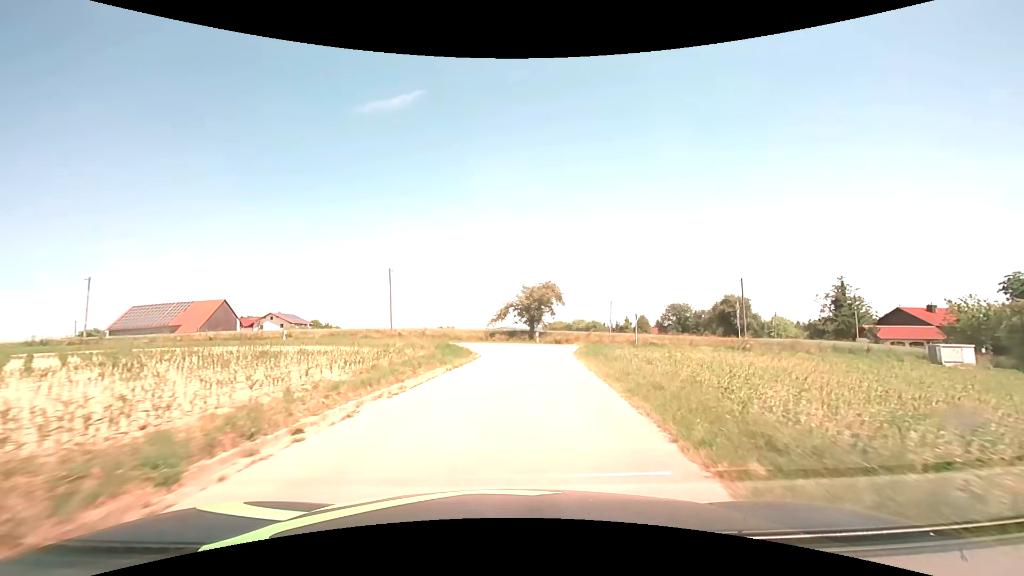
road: unclassified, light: Day
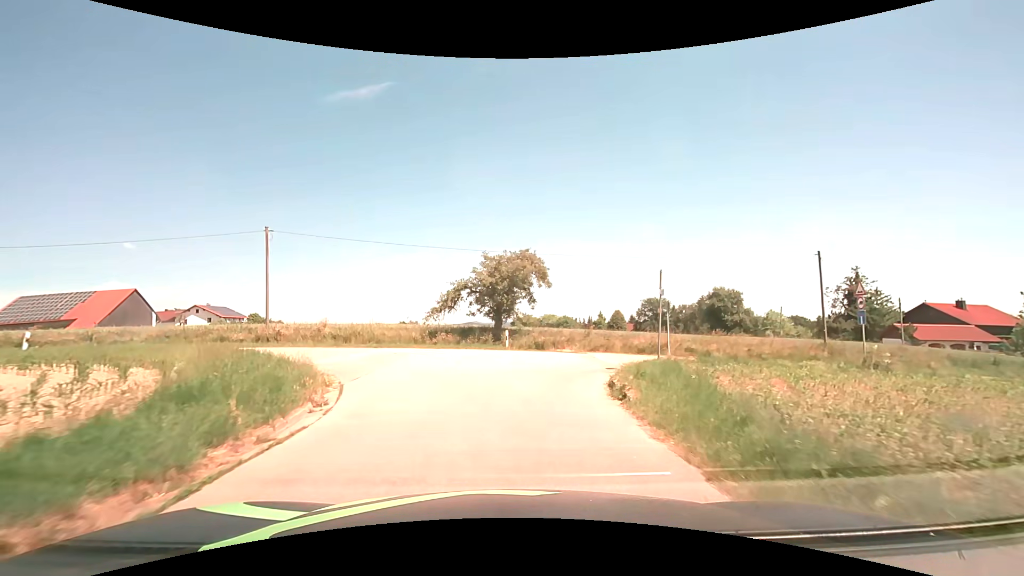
(+0.8, +17.2) m; +4°
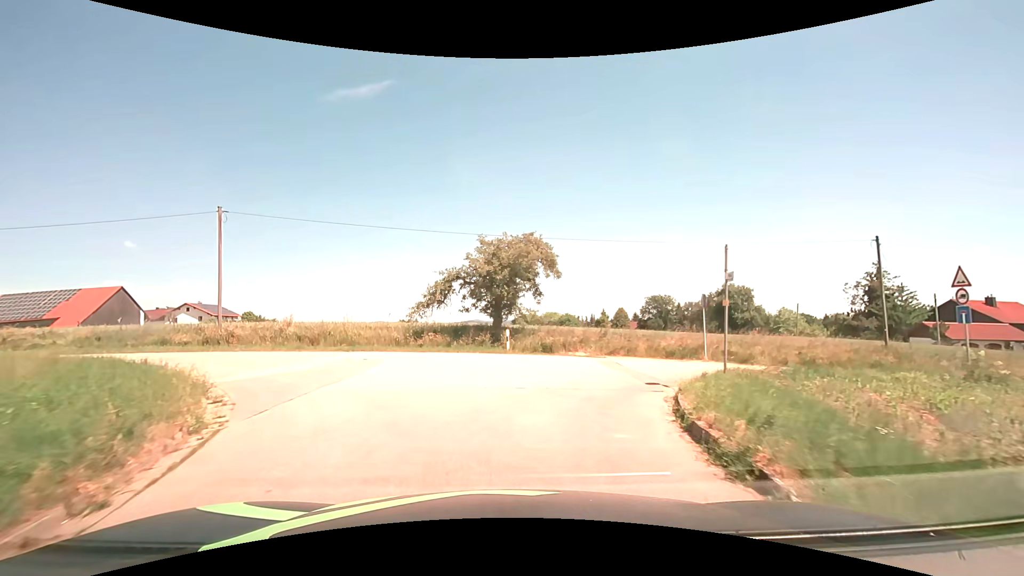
(0.0, +4.7) m; 0°
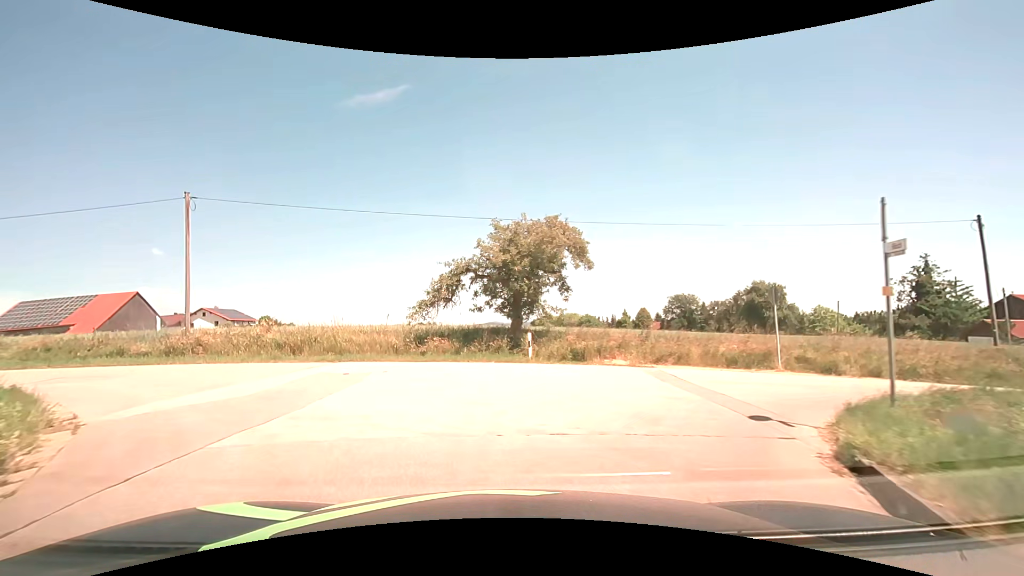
(-0.1, +4.1) m; -1°
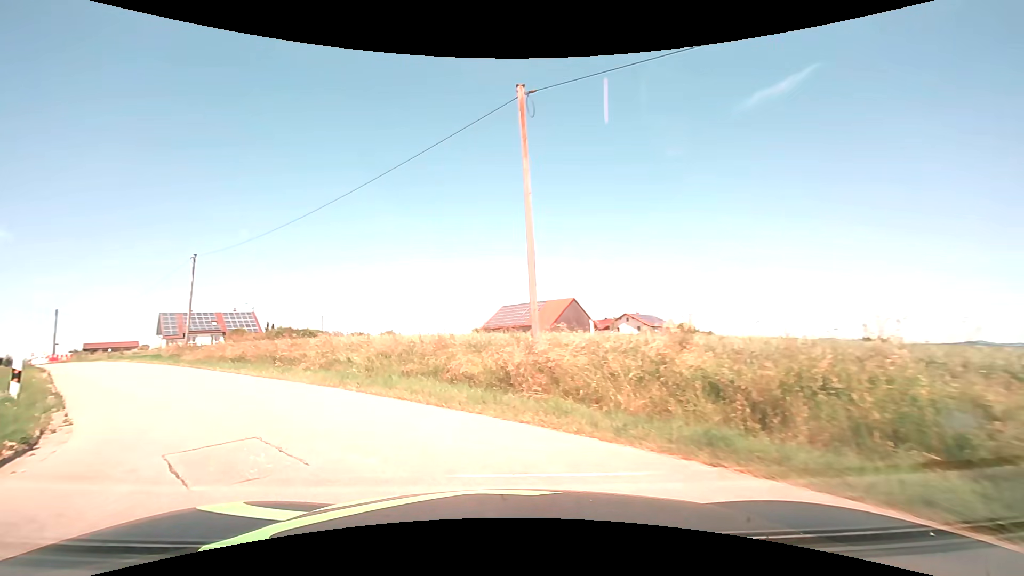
(-4.8, +12.9) m; -47°
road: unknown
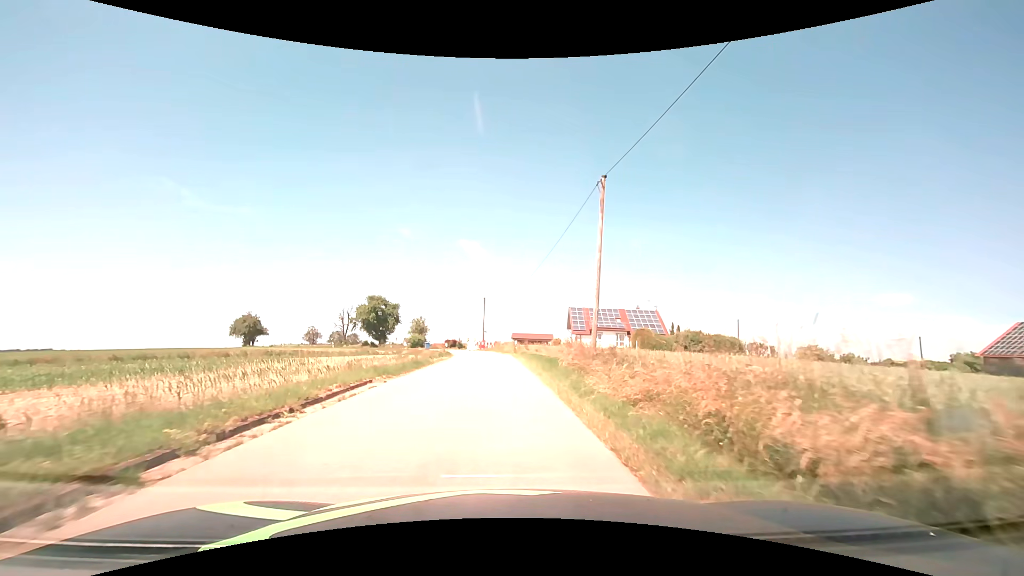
(-10.3, +18.9) m; -42°
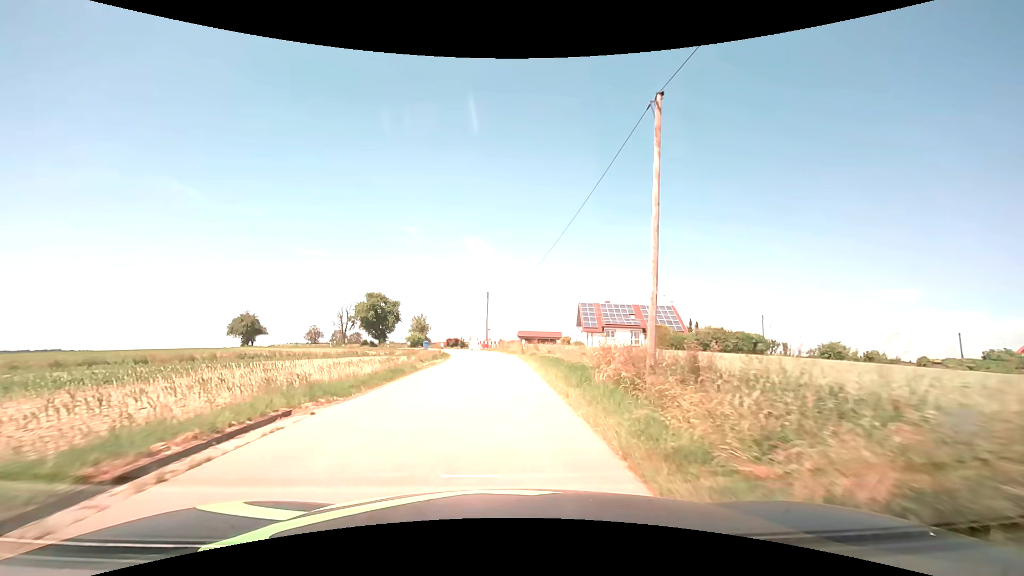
(0.0, +5.9) m; -1°
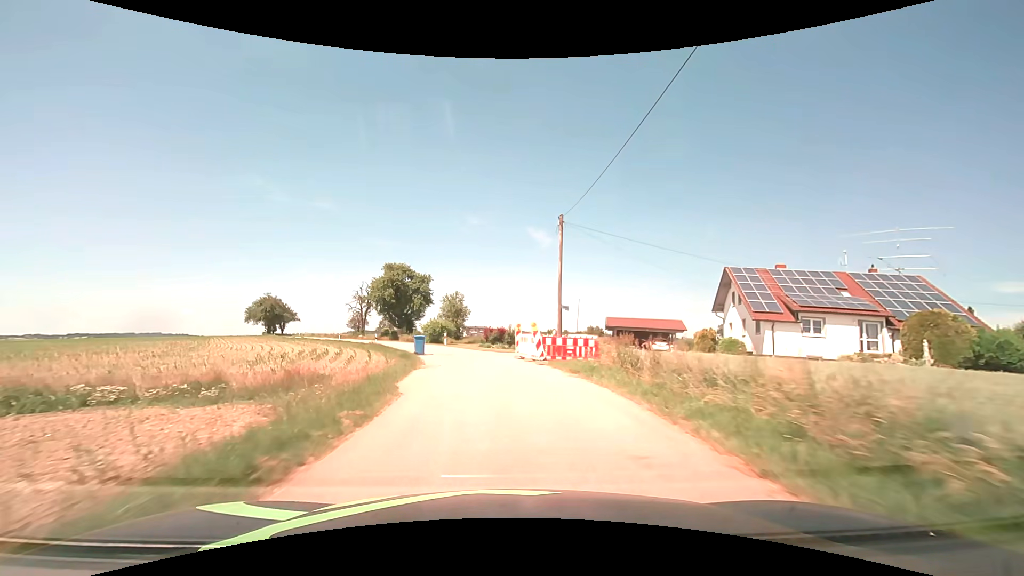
(-1.7, +36.1) m; -7°
(0, +10) (-1, +20) (-3, +30) (-6, +39) (-9, +49) (-14, +58) (-19, +66) (-24, +75) (-29, +83) (-34, +92) m
